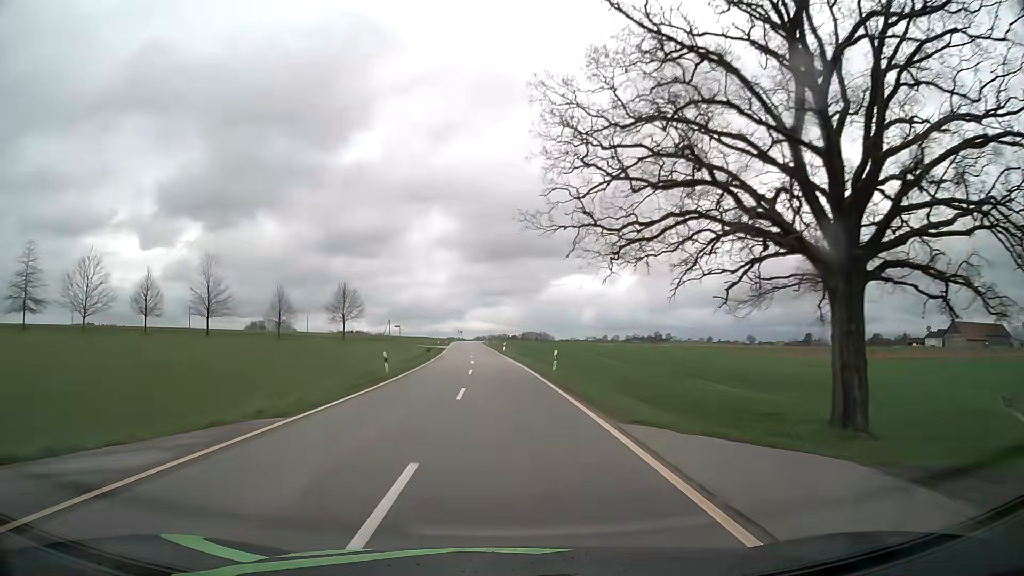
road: tertiary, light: Day
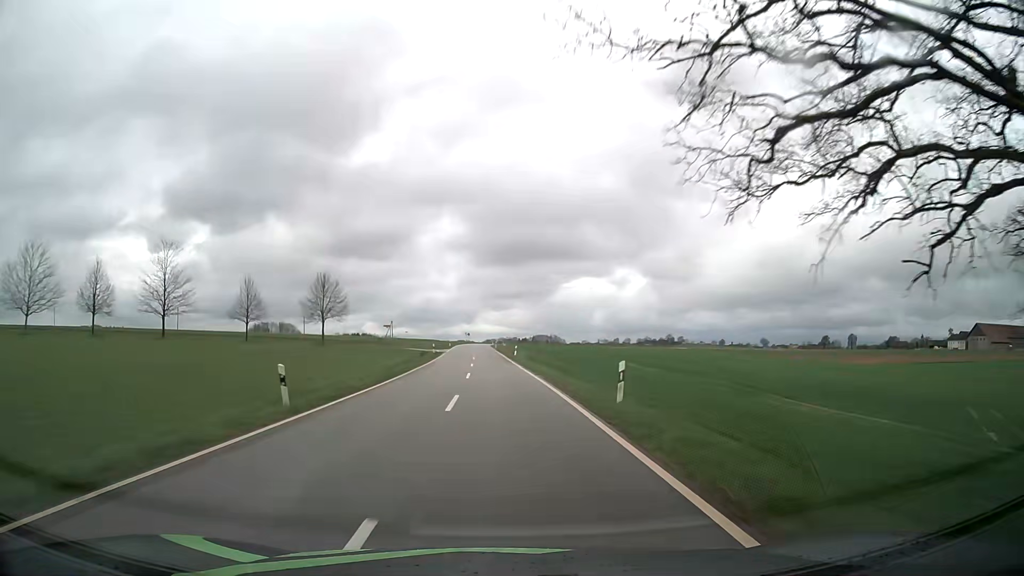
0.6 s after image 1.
(-0.1, +14.5) m; -1°
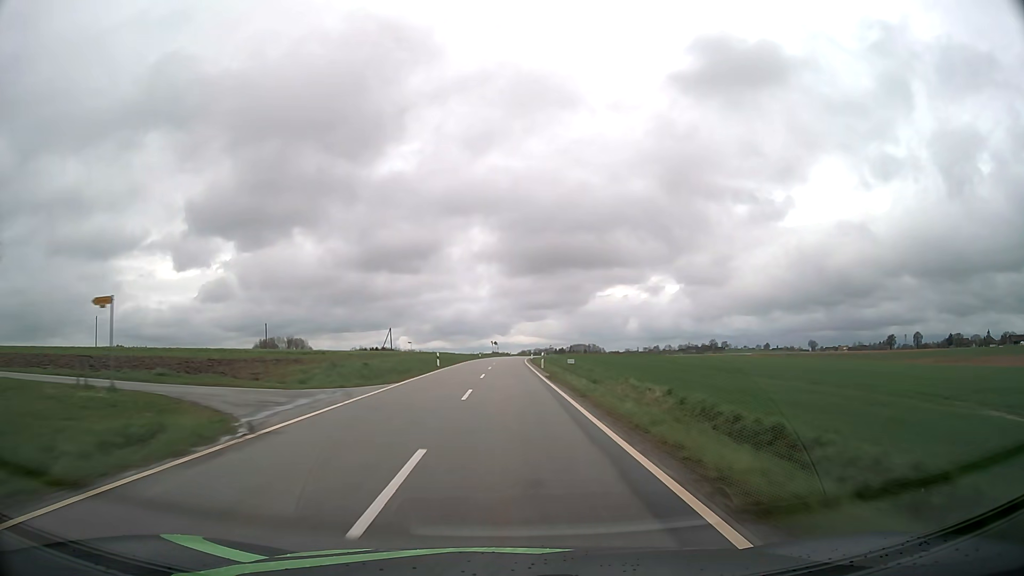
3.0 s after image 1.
(-1.5, +57.6) m; -3°
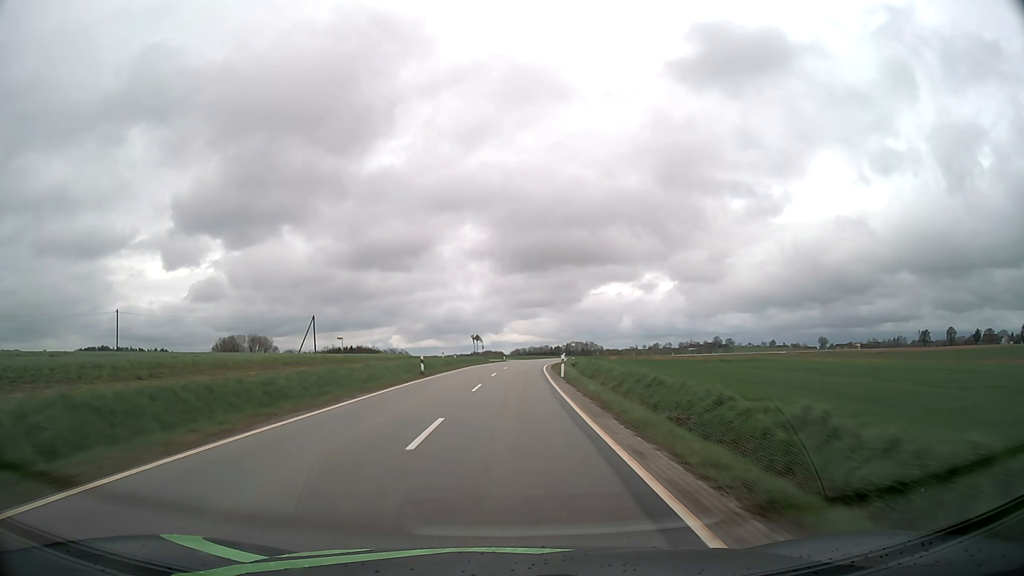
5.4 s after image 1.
(+0.3, +57.0) m; +1°
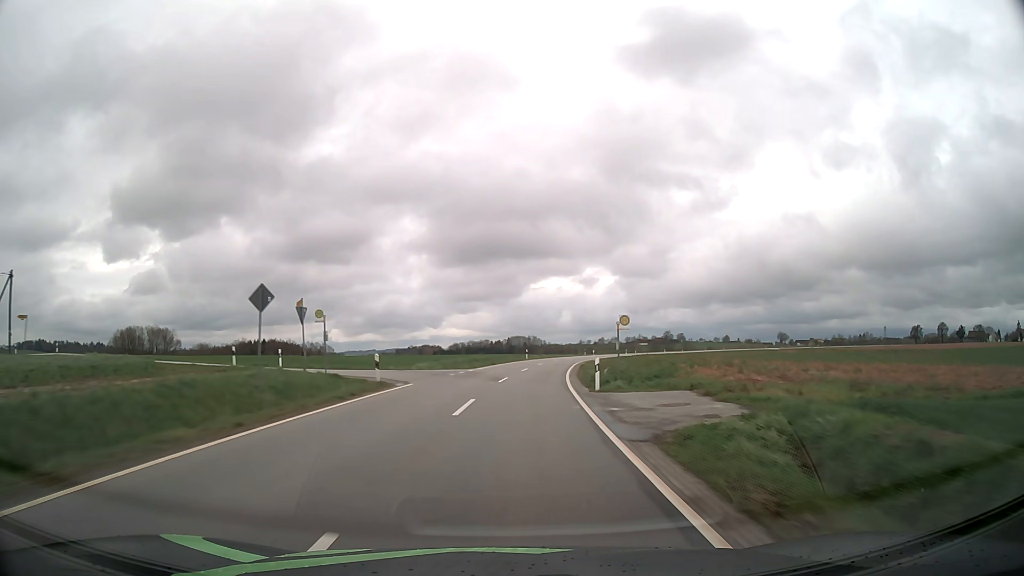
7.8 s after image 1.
(+1.7, +56.7) m; +5°
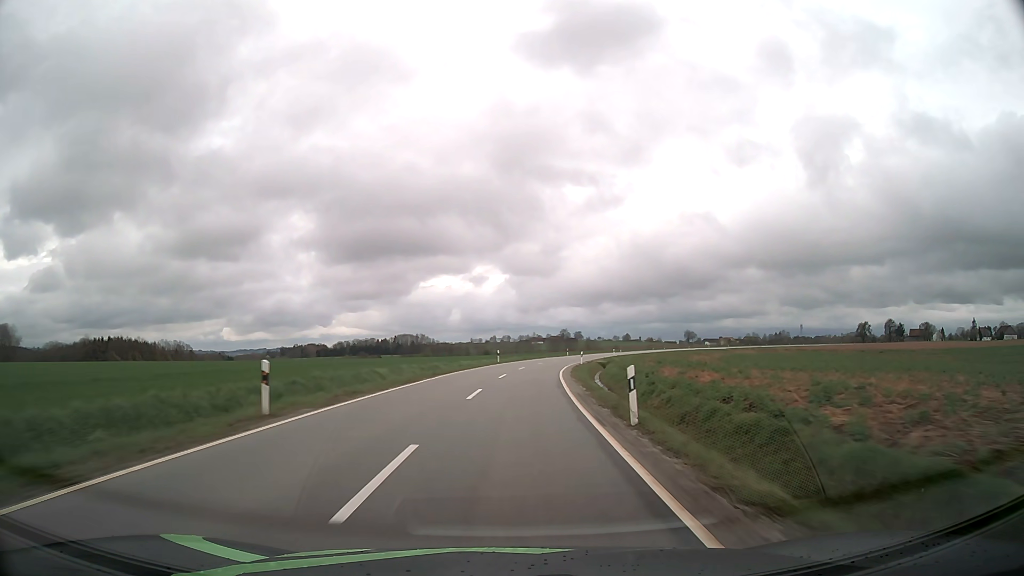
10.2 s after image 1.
(+4.7, +56.1) m; +9°
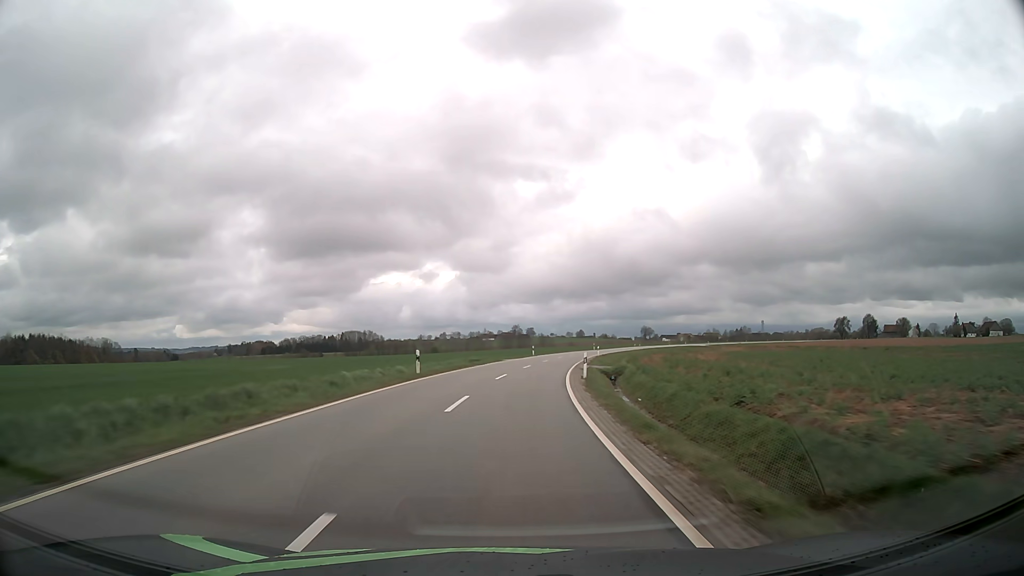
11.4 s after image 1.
(+1.0, +28.1) m; +4°
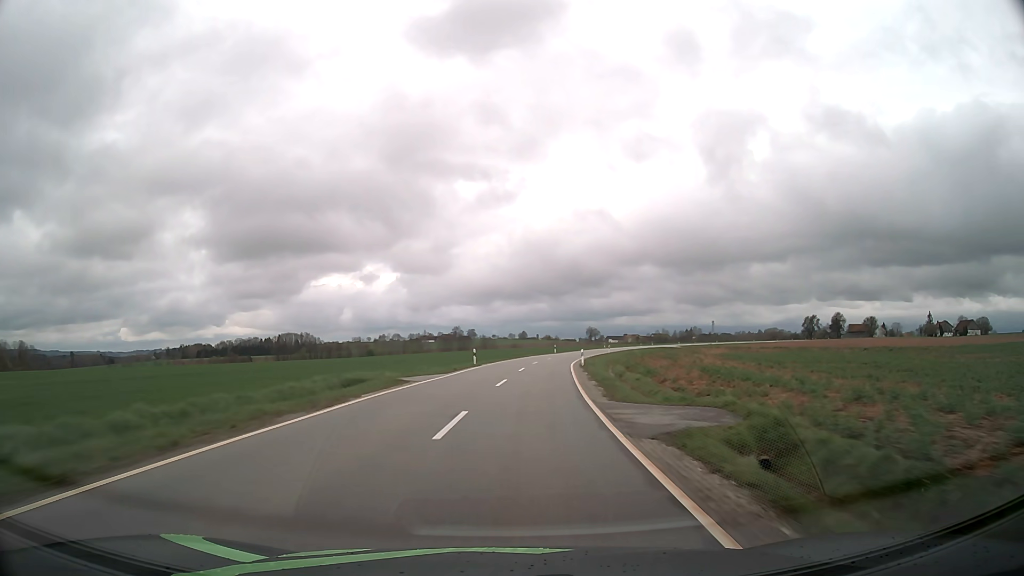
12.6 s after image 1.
(+1.1, +28.1) m; +5°
(0, +10) (+1, +20) (+1, +30) (+2, +40) (+4, +50) (+5, +60) (+7, +70) (+9, +79) (+12, +89) (+14, +99) m
